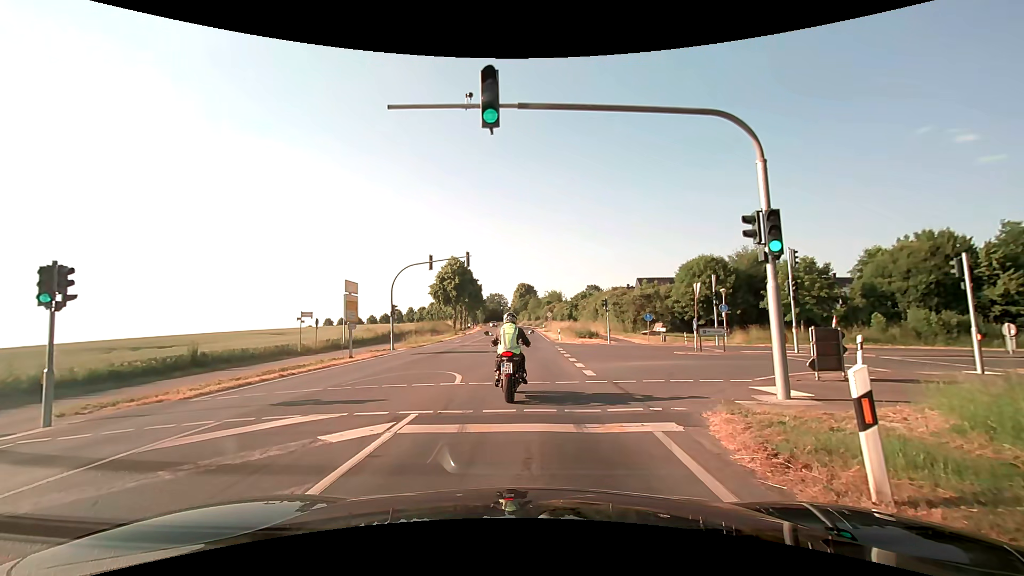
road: secondary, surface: asphalt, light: Day
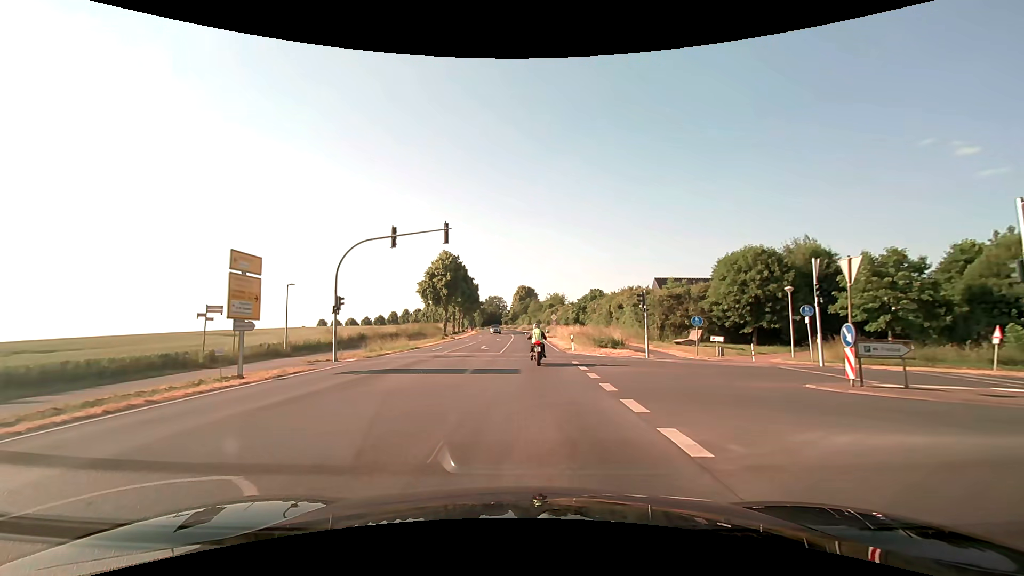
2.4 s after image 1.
(+0.1, +11.9) m; +1°
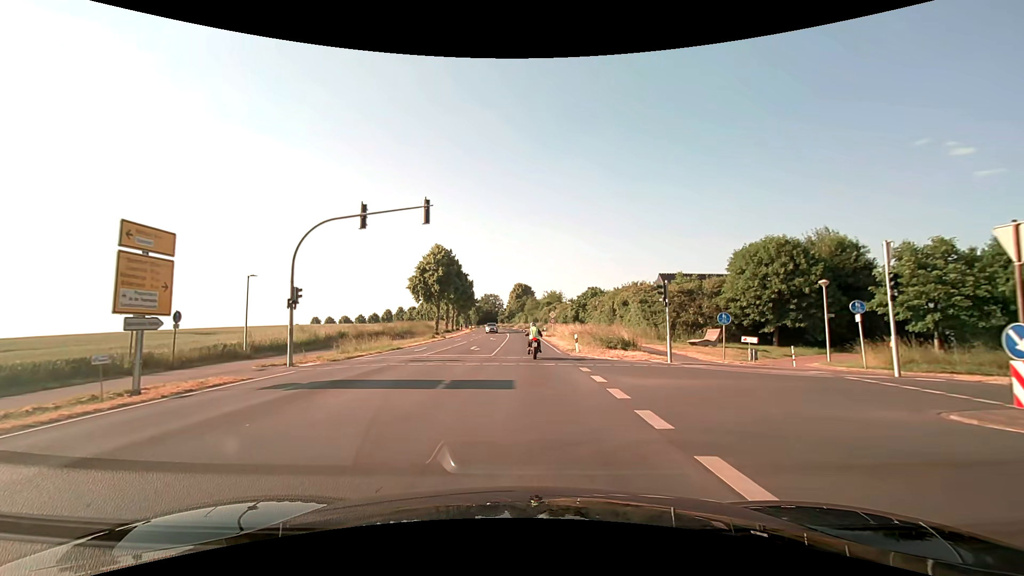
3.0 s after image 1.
(0.0, +4.8) m; 0°
(0, +10) (0, +20) (0, +30) (0, +40) (0, +50) (0, +60) (0, +70) (-1, +80) (-1, +90) (-2, +100) m
